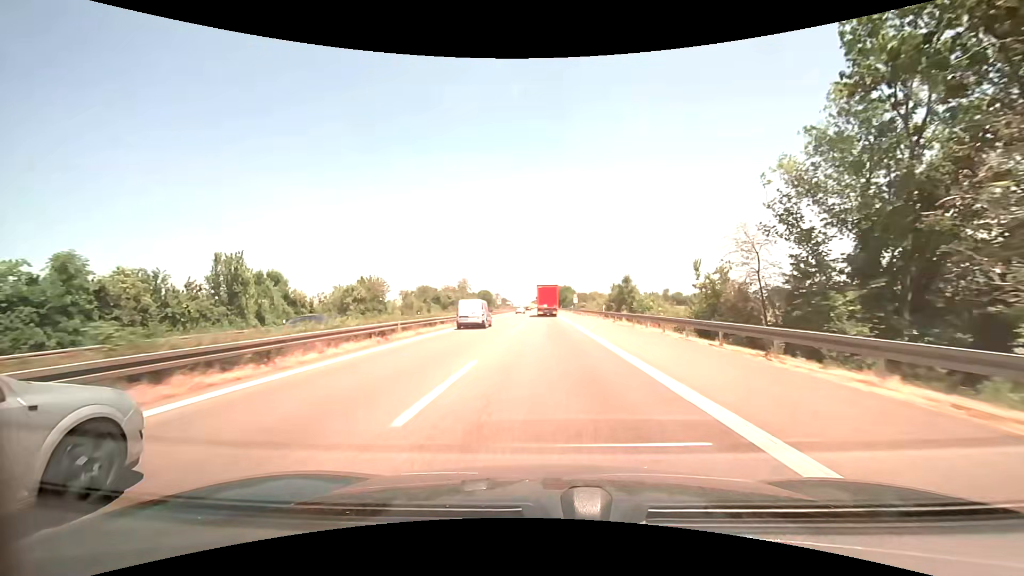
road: motorway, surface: asphalt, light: Day
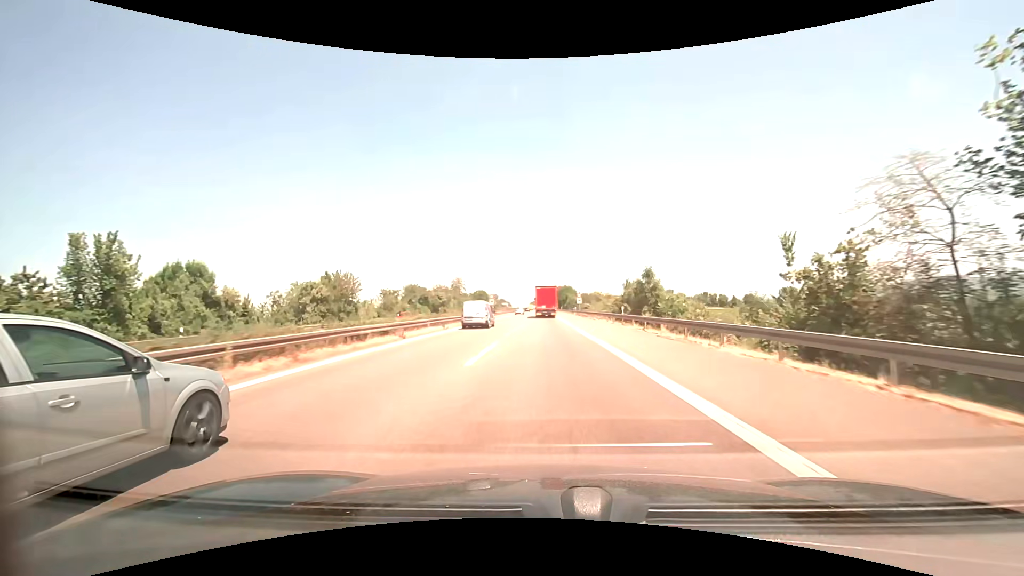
(0.0, +12.4) m; 0°
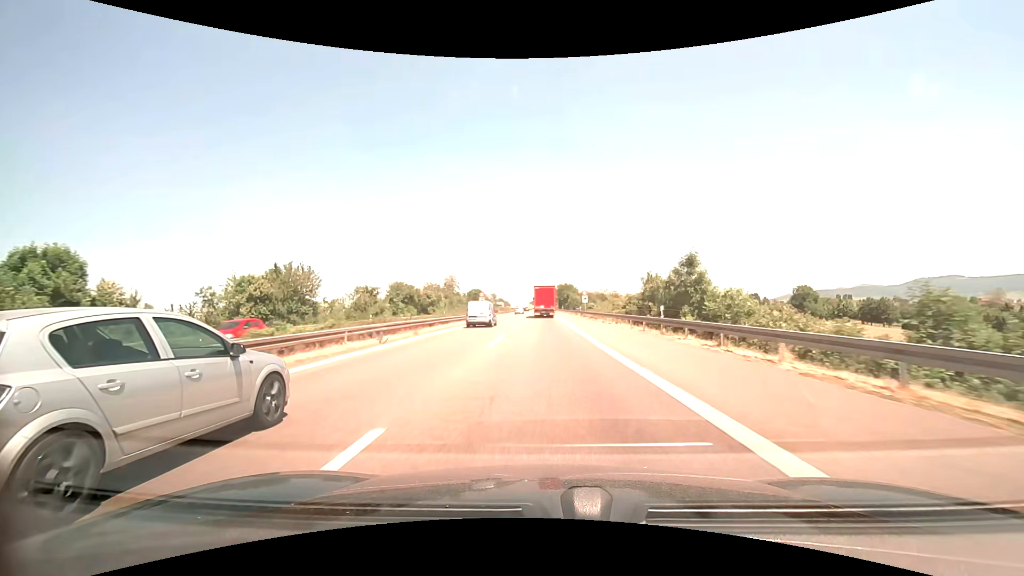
(0.0, +12.4) m; 0°
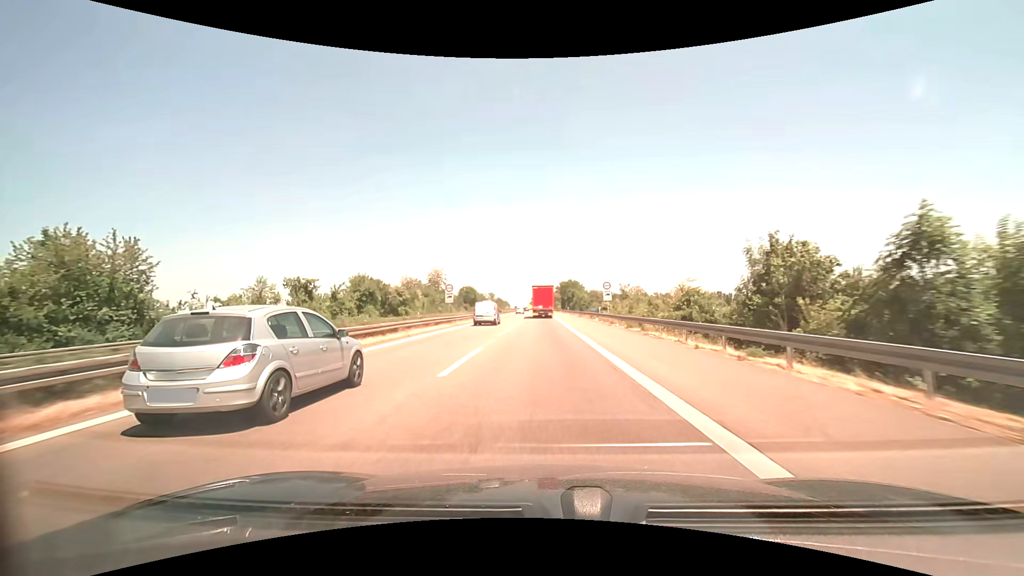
(0.0, +25.0) m; 0°
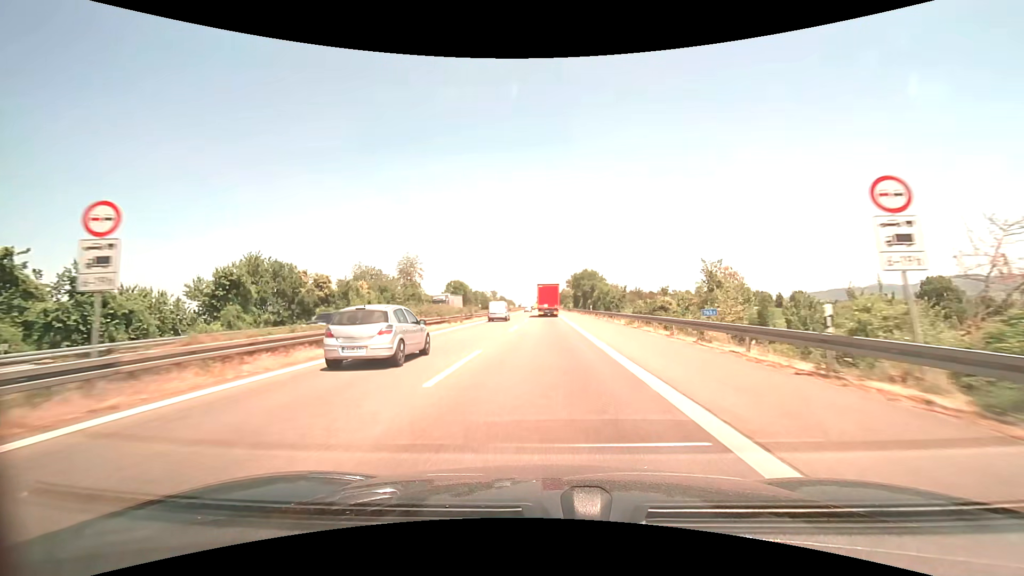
(-0.2, +37.5) m; -1°
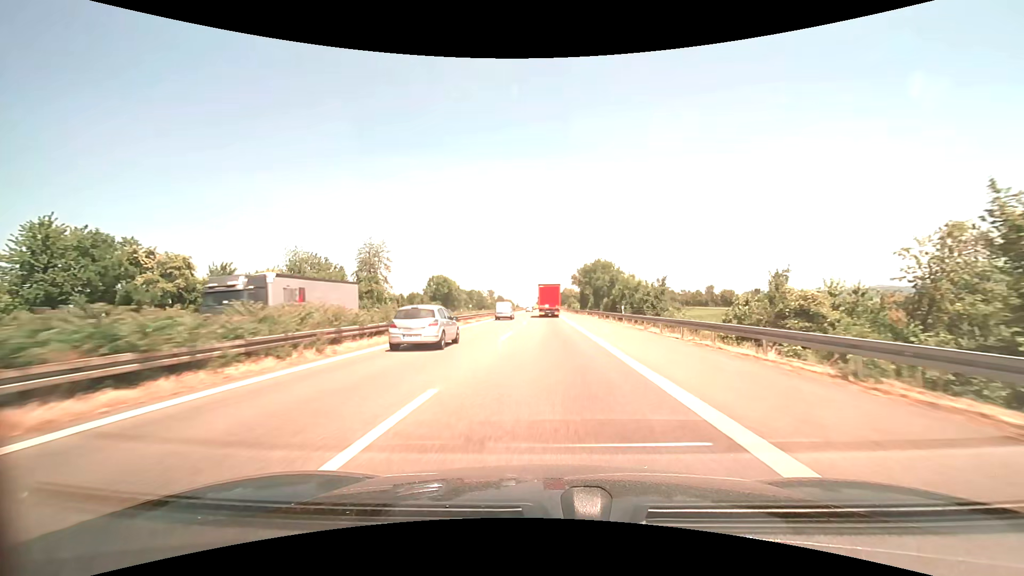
(-0.1, +24.8) m; 0°
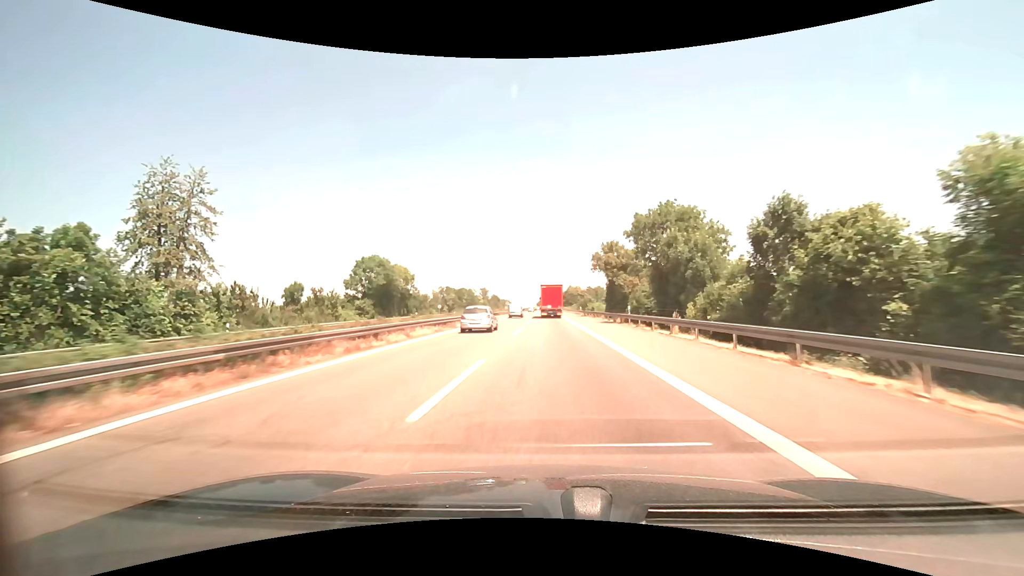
(-0.2, +49.3) m; 0°
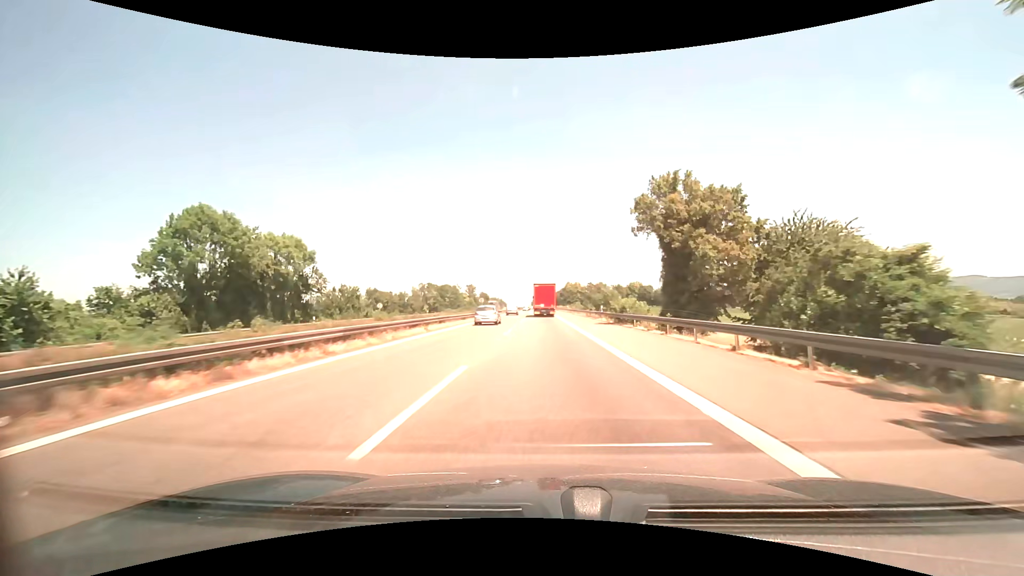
(+0.2, +37.3) m; +1°
(0, +10) (0, +20) (0, +30) (0, +40) (-1, +50) (-1, +60) (-1, +70) (-1, +80) (-1, +90) (-1, +100) m
